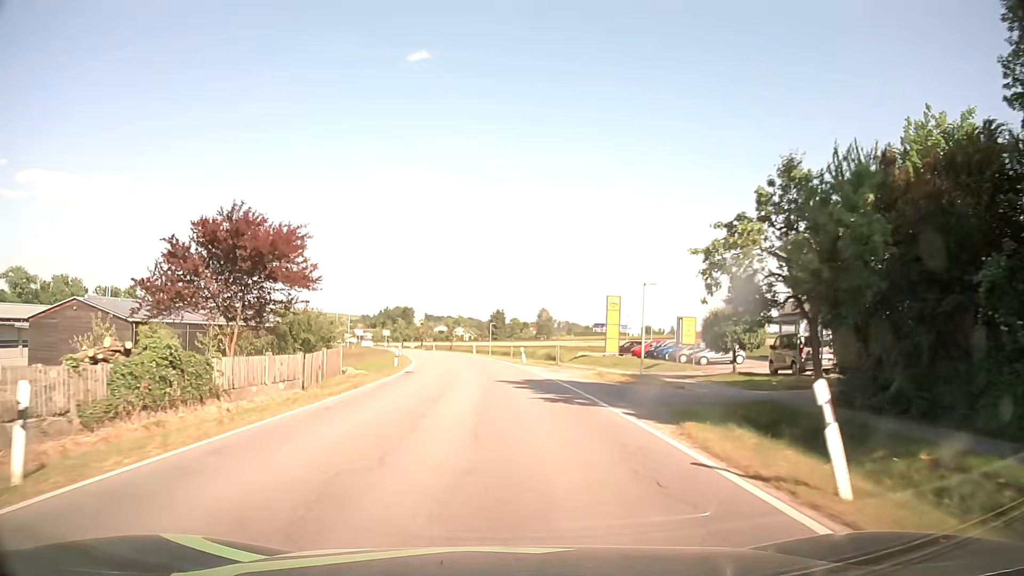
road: secondary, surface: asphalt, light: Day
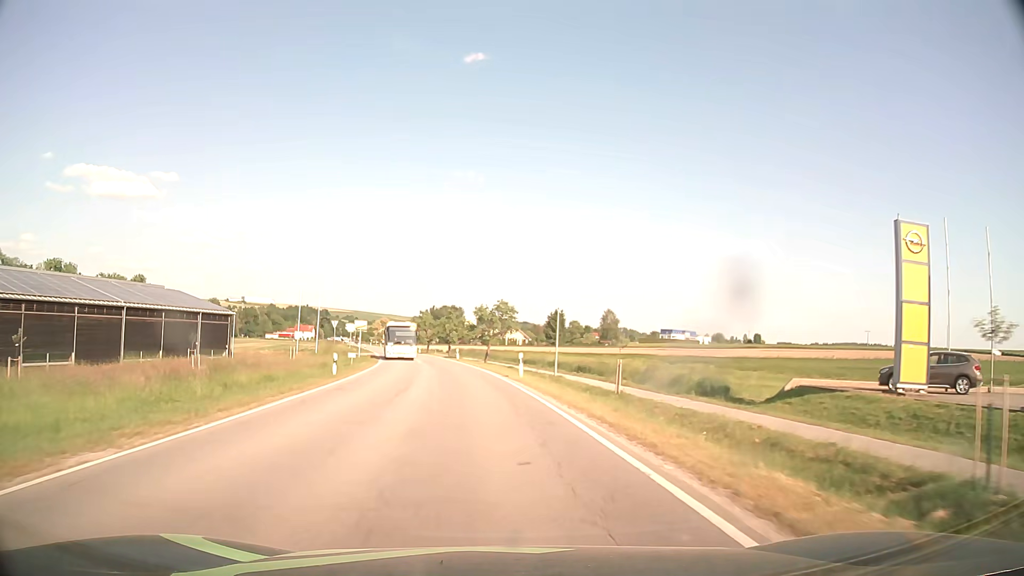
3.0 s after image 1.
(-1.6, +43.5) m; -5°
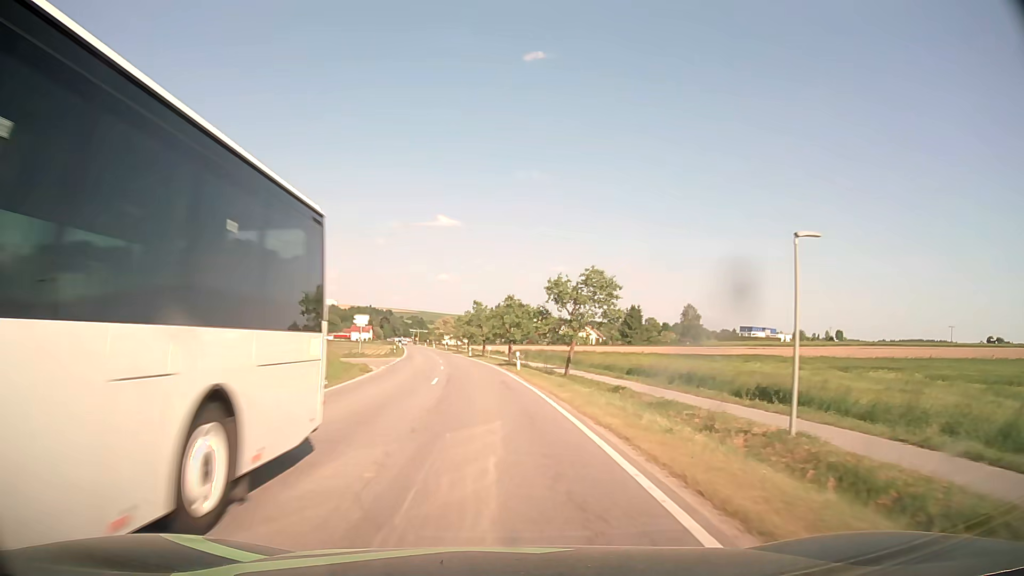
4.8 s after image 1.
(-1.3, +27.0) m; -6°
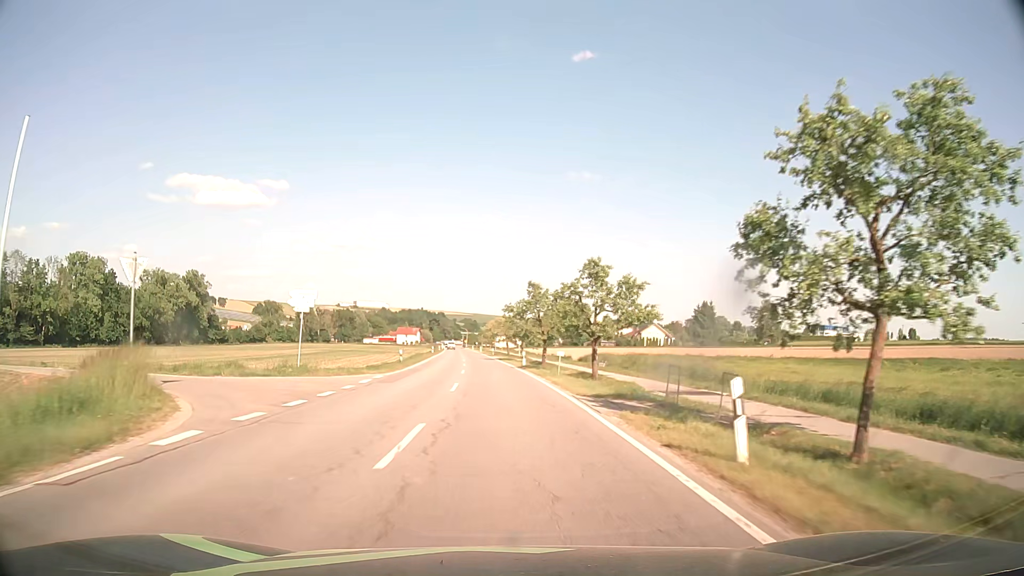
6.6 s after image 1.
(-1.3, +28.3) m; -5°
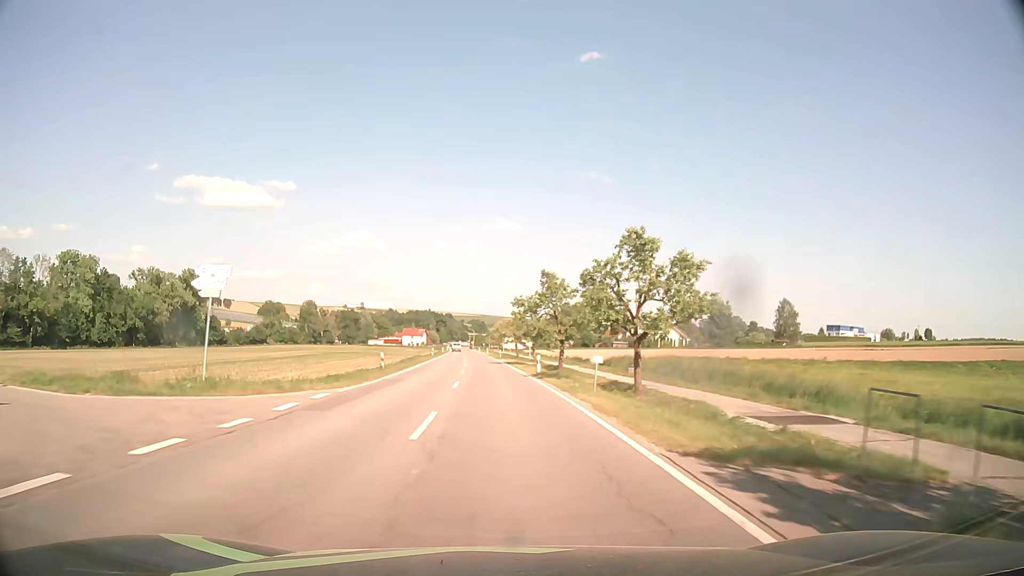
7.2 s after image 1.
(-0.1, +9.7) m; 0°
(0, +10) (0, +20) (-1, +30) (-1, +40) (-2, +50) (-2, +60) (-3, +70) (-3, +80) (-4, +90) (-5, +100) m
